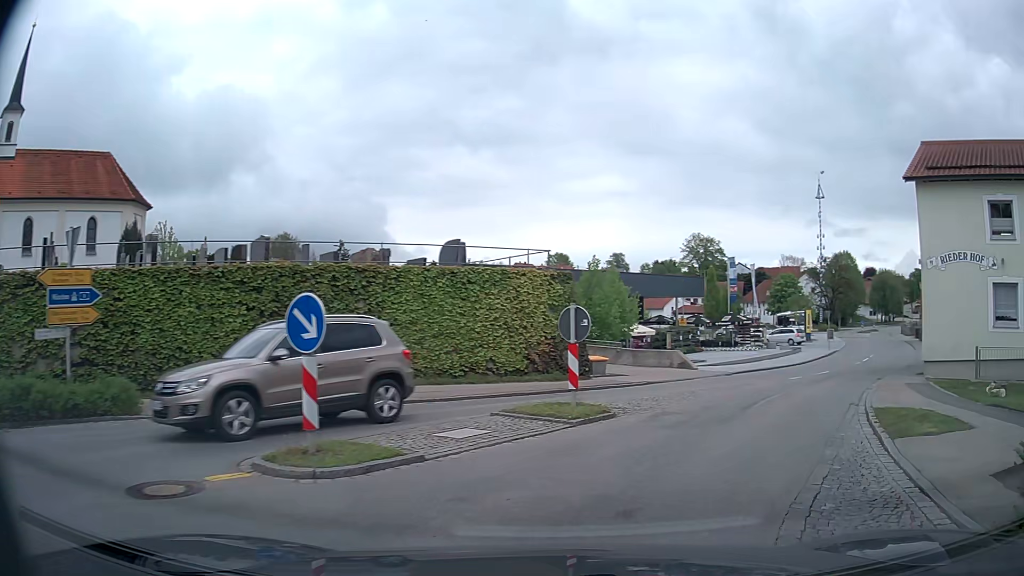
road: secondary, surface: asphalt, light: Day
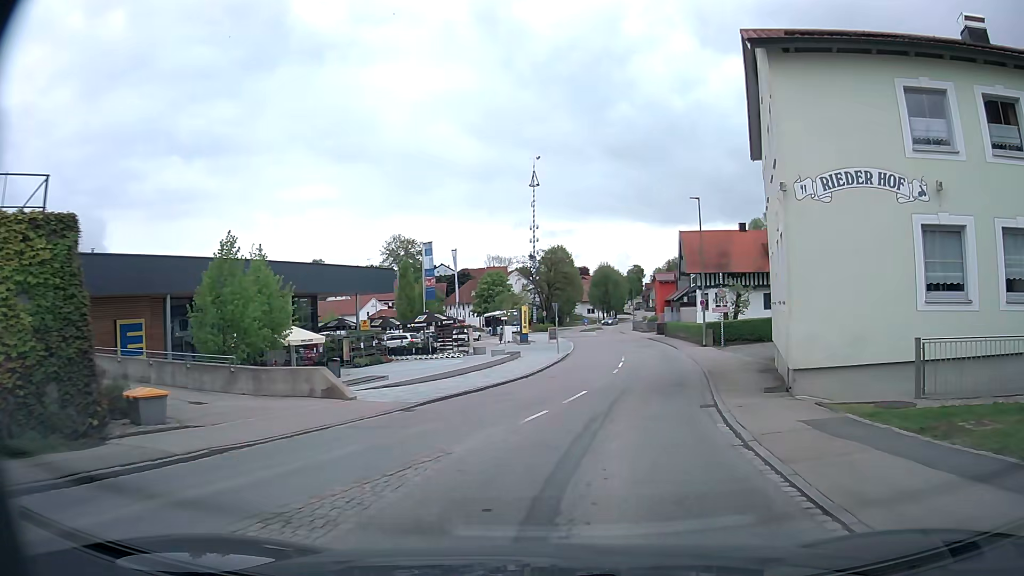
(+2.9, +11.8) m; +24°
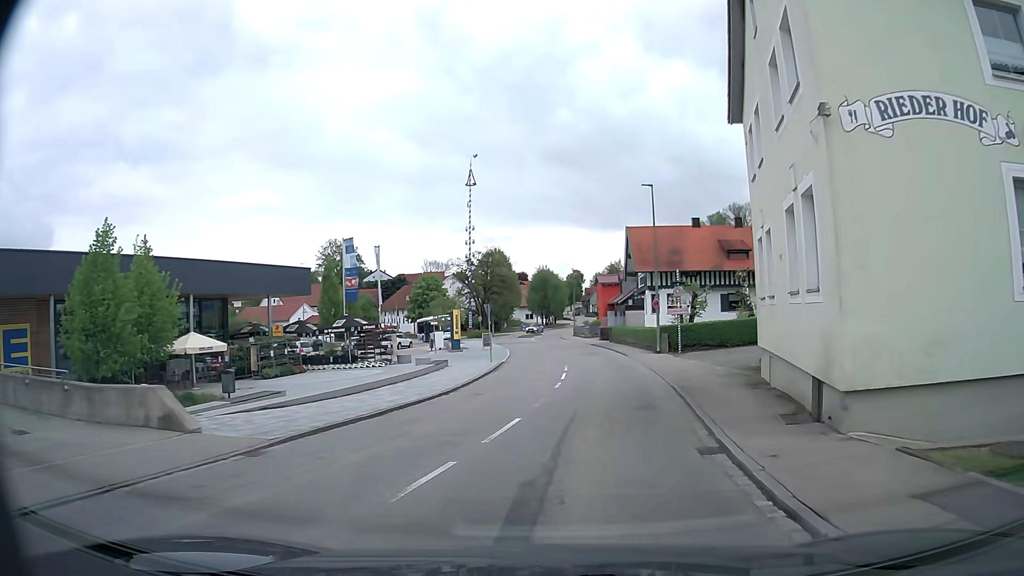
(+0.2, +5.0) m; +4°
(+1, +10) (+2, +20) (+3, +30) (+3, +40) (+3, +50) (+3, +60) (+2, +70) (+2, +80) (+3, +90) (+4, +100) m
